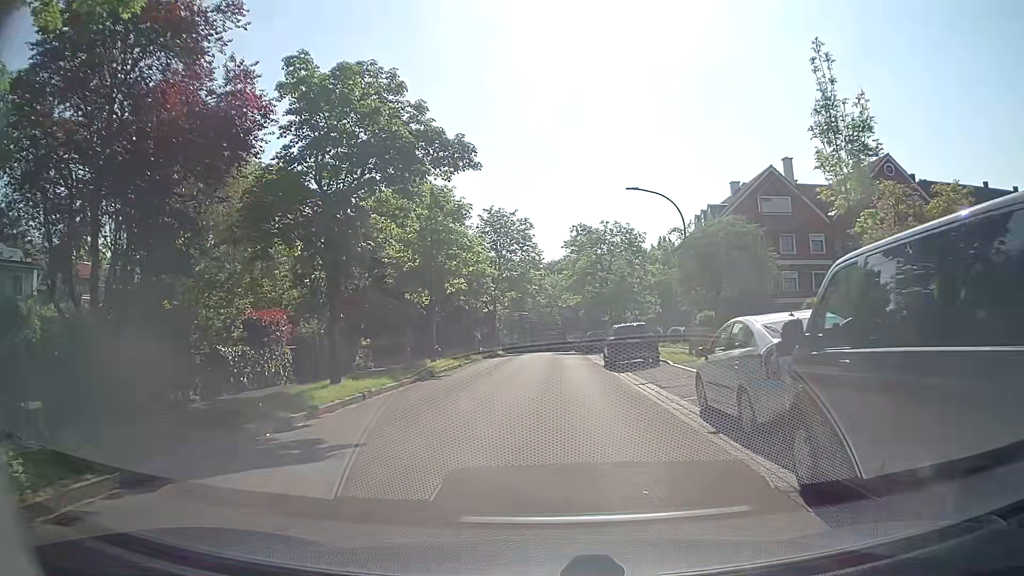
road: residential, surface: asphalt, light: Day
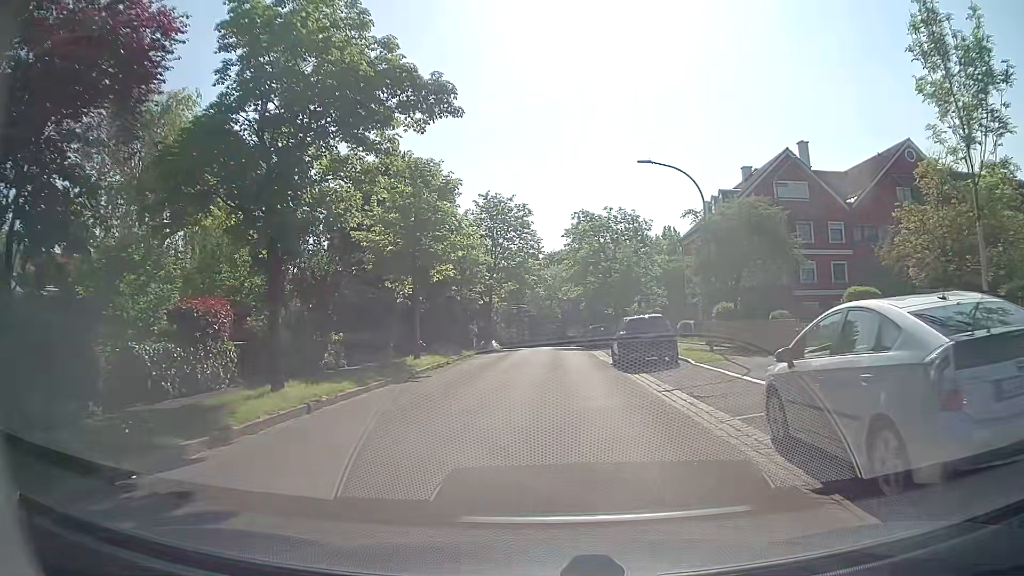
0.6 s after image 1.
(0.0, +3.8) m; 0°
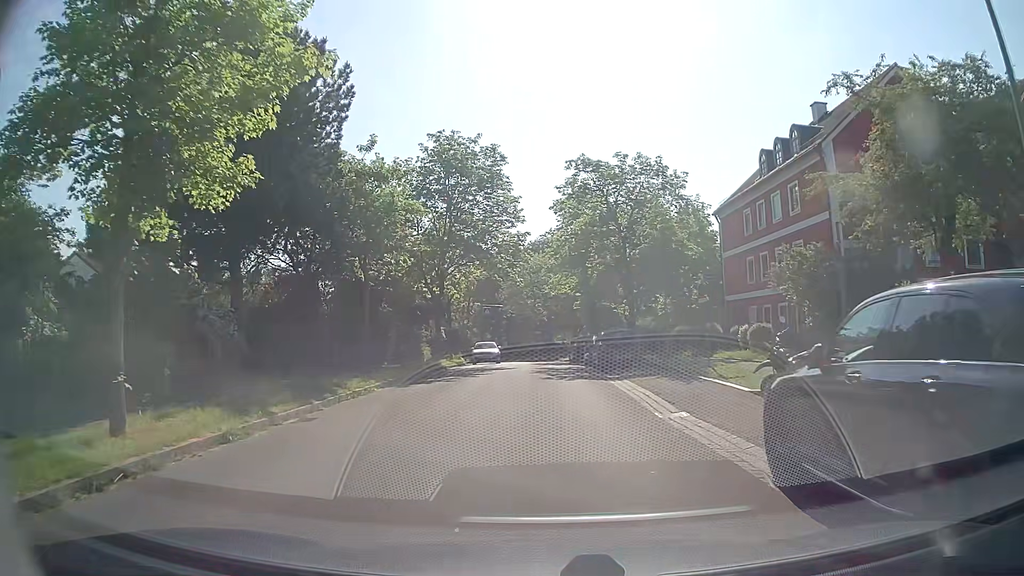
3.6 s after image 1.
(+0.3, +18.7) m; +1°
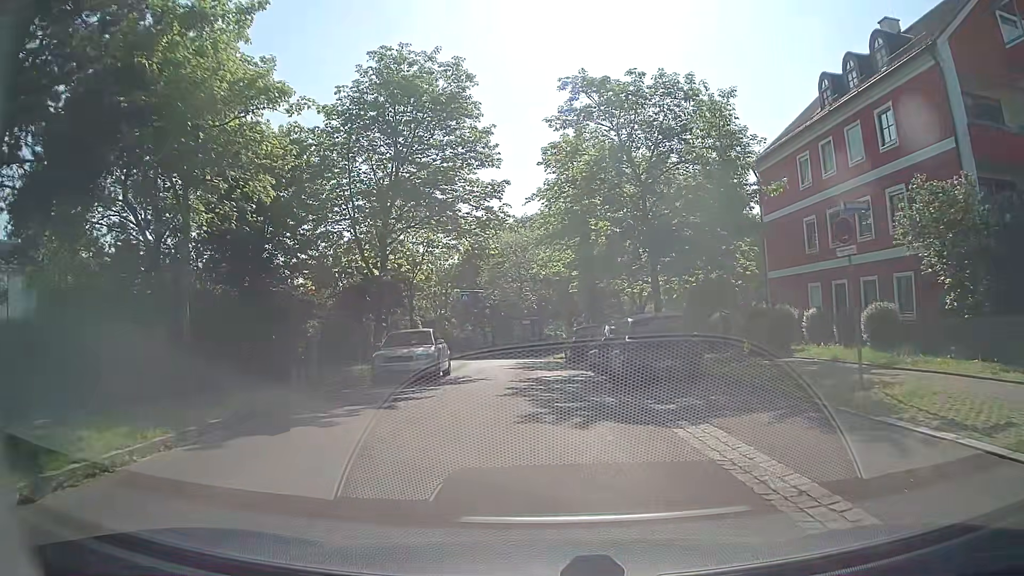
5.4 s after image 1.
(+0.2, +10.8) m; +1°
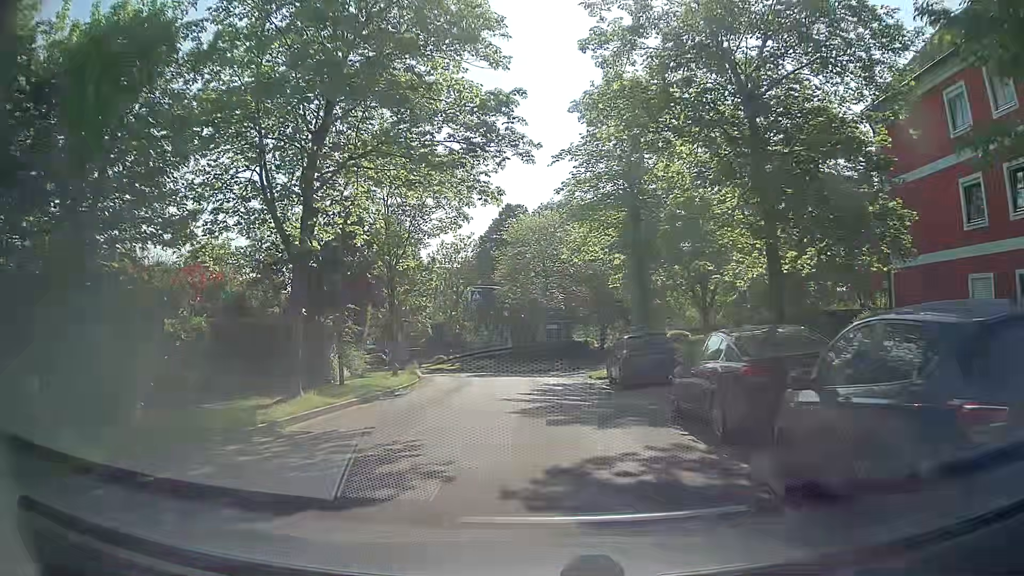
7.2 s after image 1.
(-0.2, +10.8) m; -2°
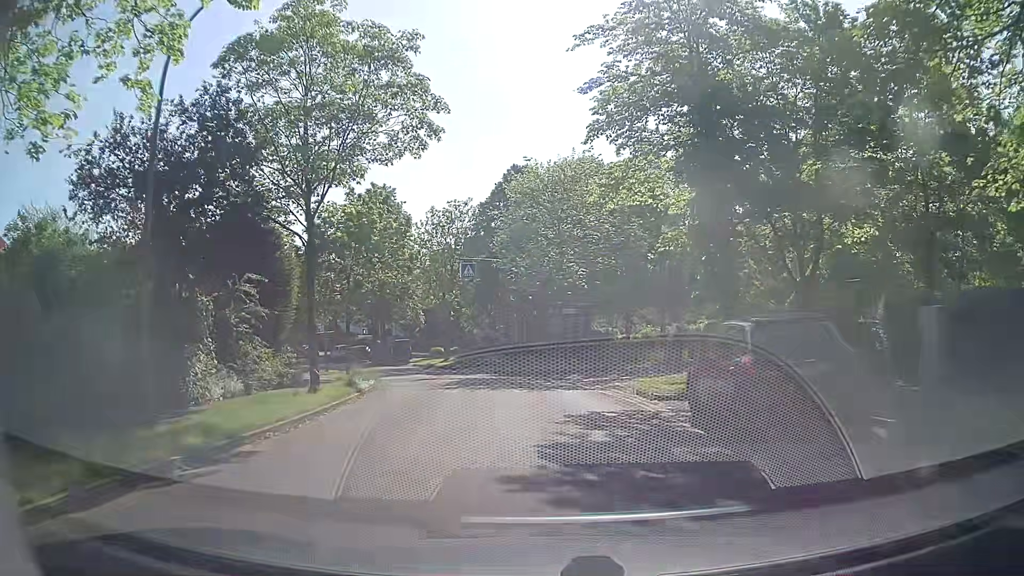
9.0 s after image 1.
(-0.1, +11.2) m; -1°
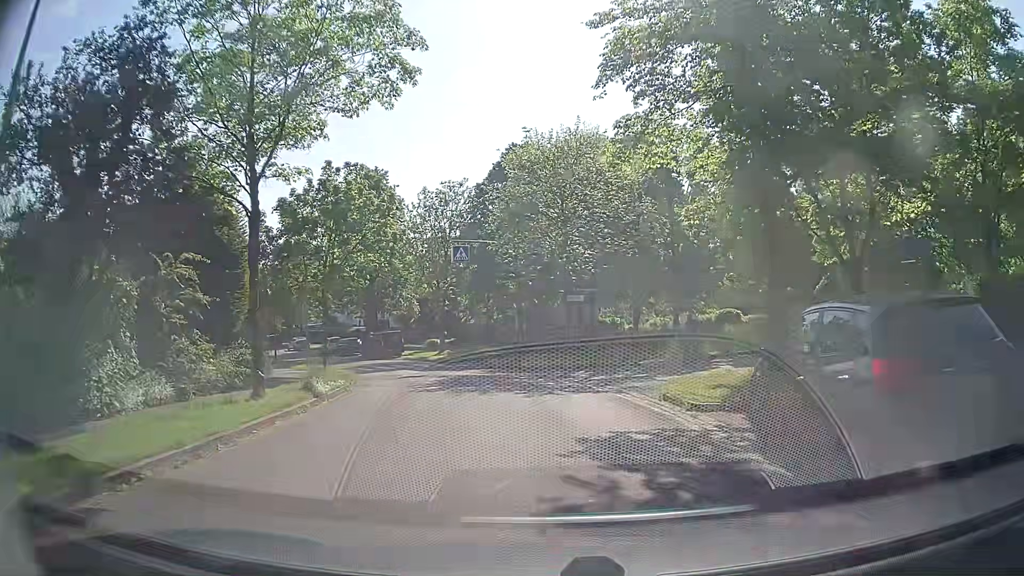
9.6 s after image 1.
(0.0, +3.5) m; 0°
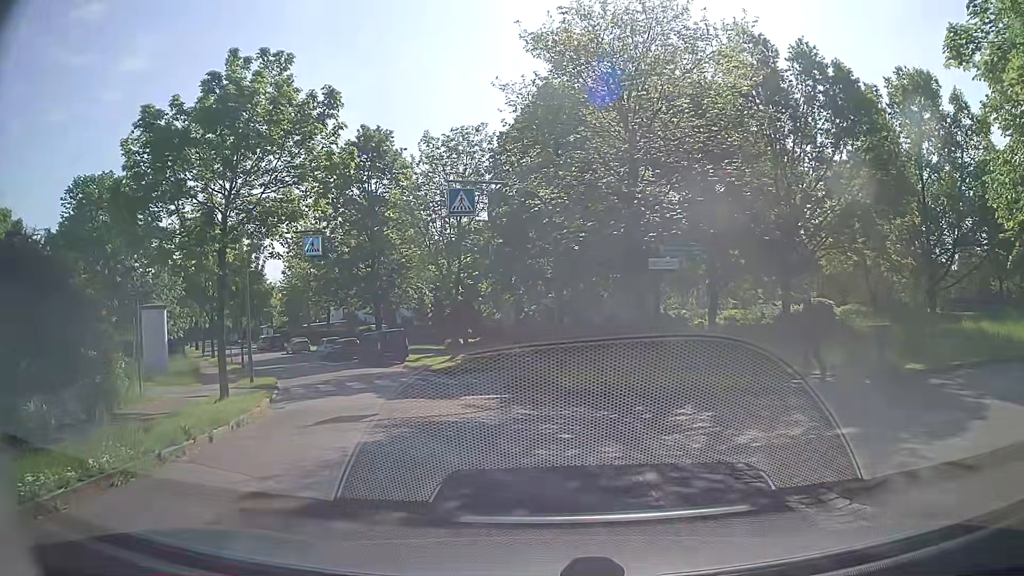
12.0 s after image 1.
(-0.3, +11.8) m; -4°
